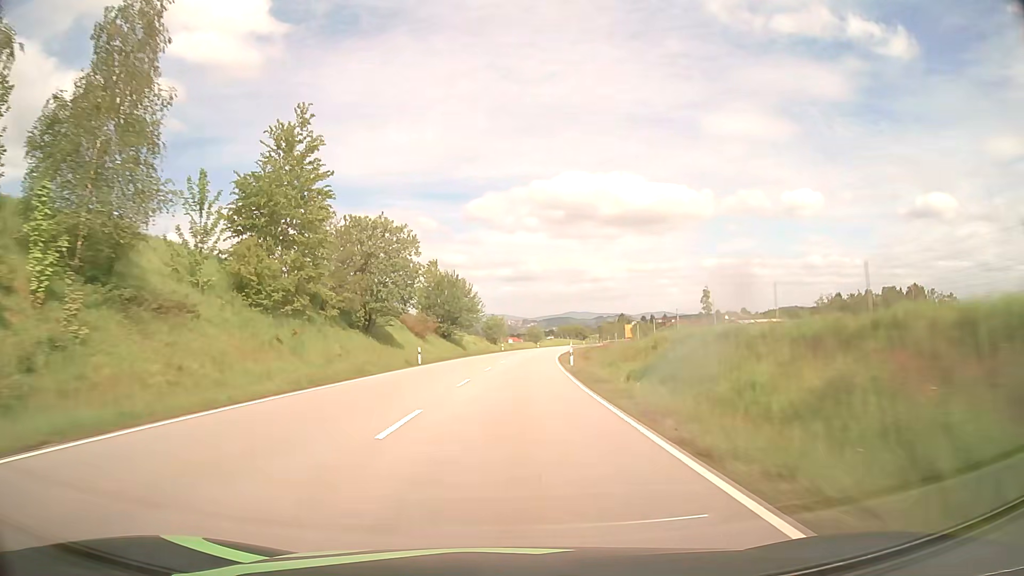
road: primary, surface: asphalt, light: Day
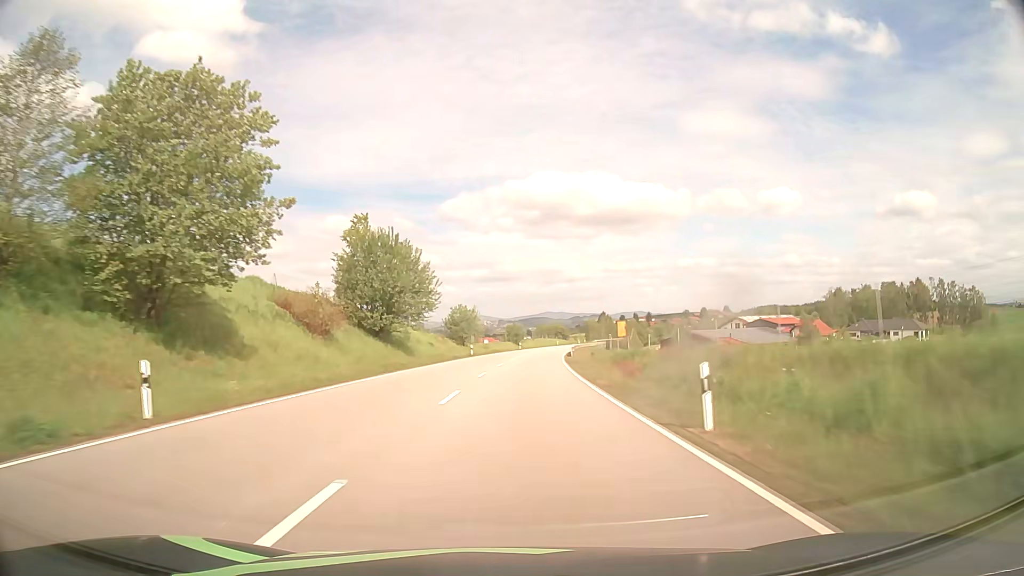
(+0.5, +30.8) m; +2°
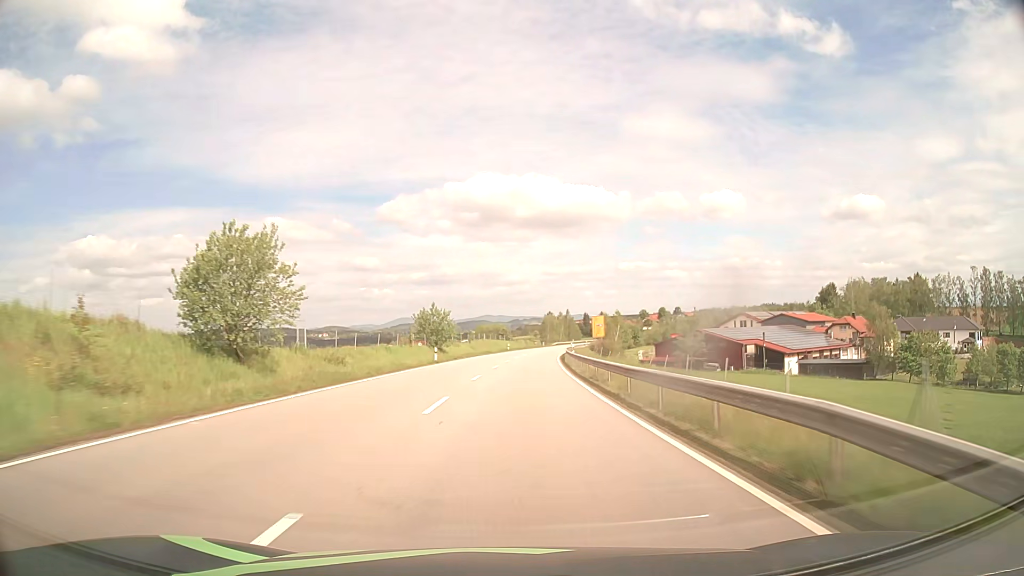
(+2.9, +61.4) m; +5°
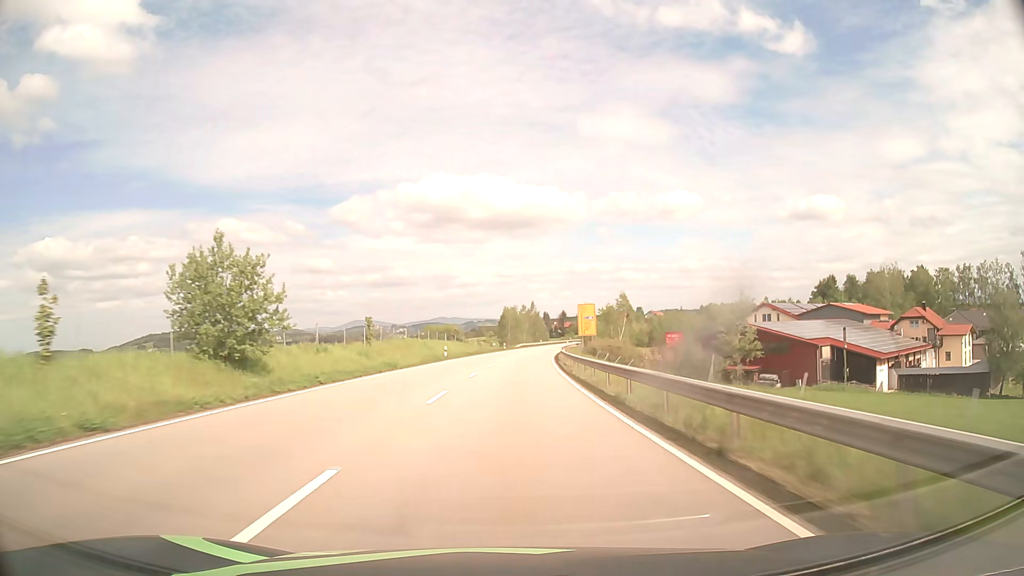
(+1.5, +45.9) m; +4°
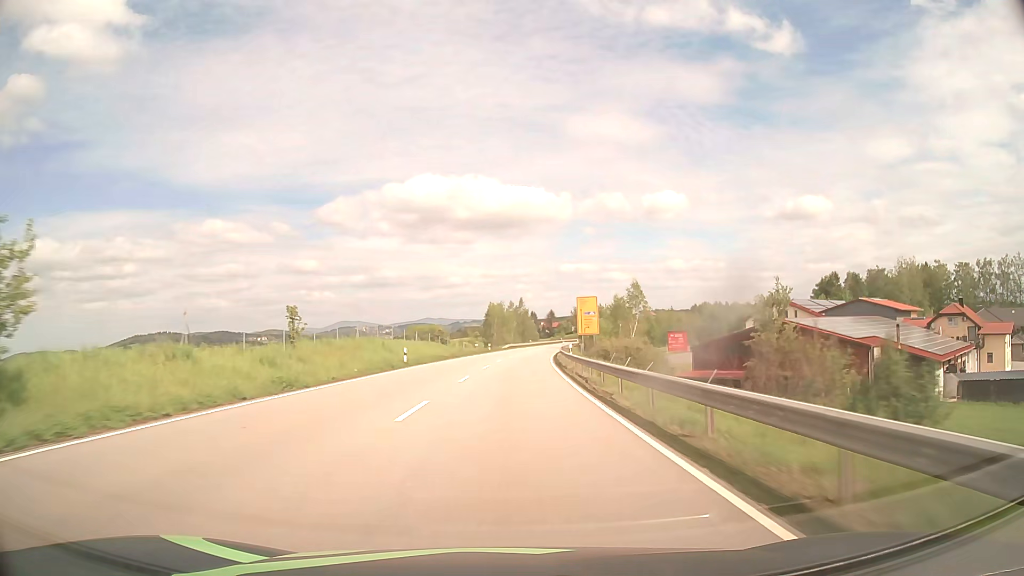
(+0.1, +15.3) m; +1°
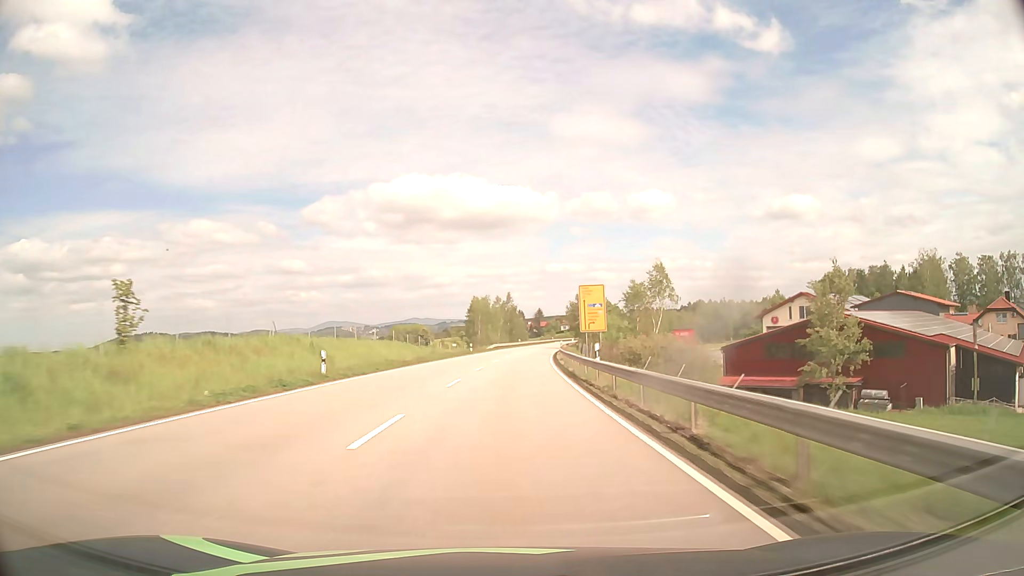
(+0.2, +15.3) m; +1°
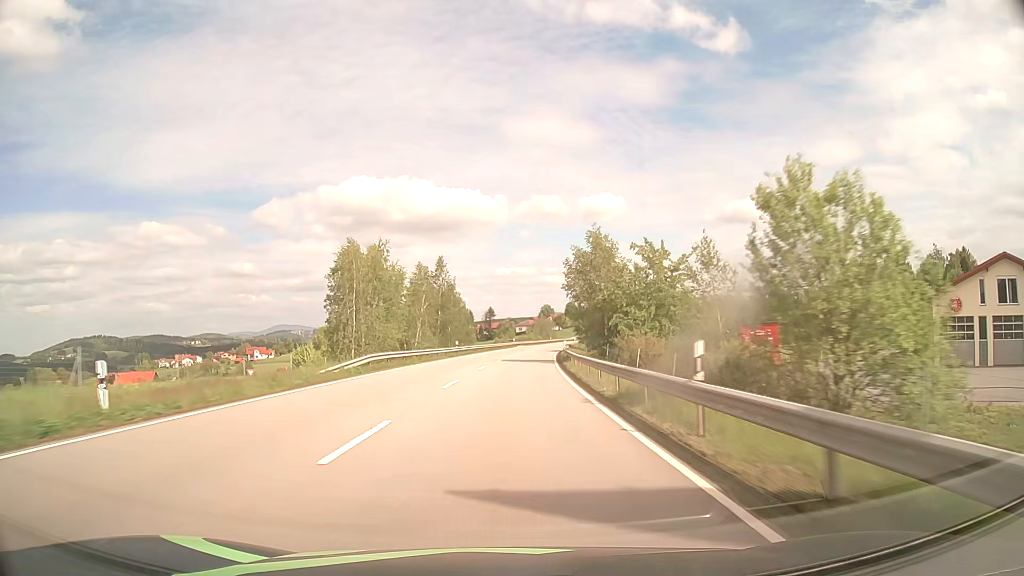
(+2.3, +61.1) m; +4°
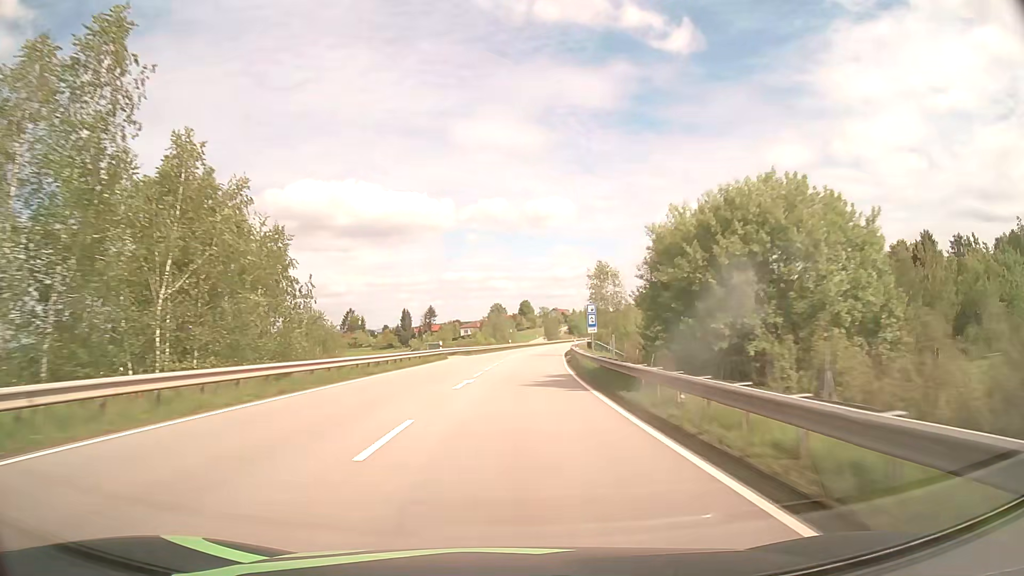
(+2.2, +60.6) m; +4°
(0, +10) (0, +20) (+1, +30) (+1, +40) (+2, +50) (+3, +60) (+4, +70) (+5, +80) (+6, +90) (+7, +100) m
